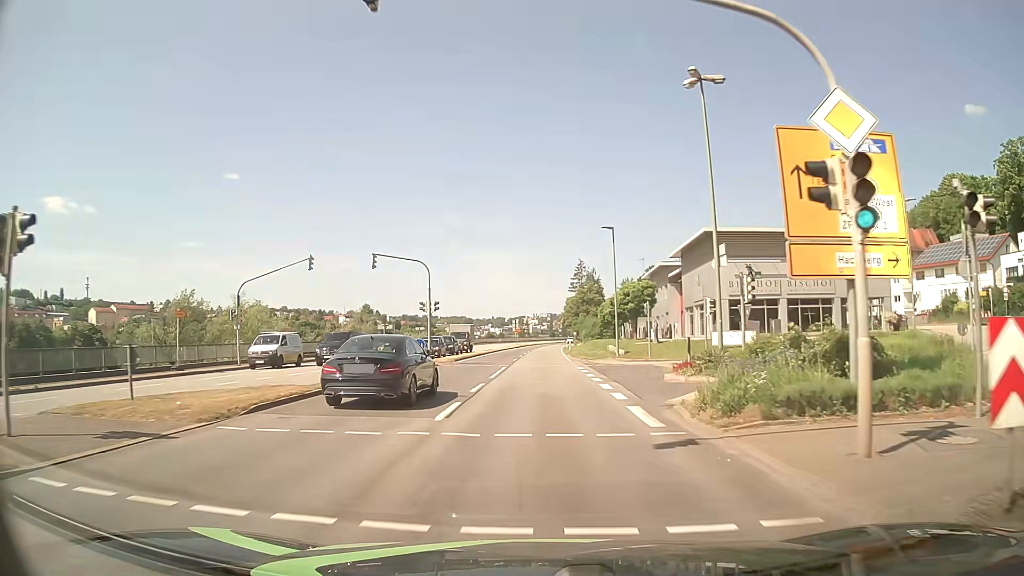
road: primary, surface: asphalt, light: Day
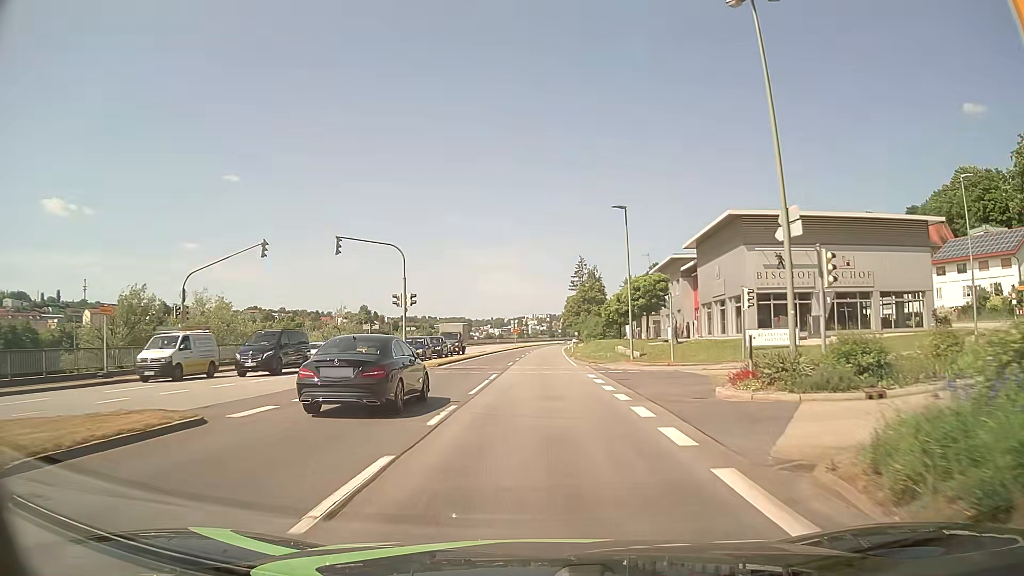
(0.0, +6.6) m; 0°
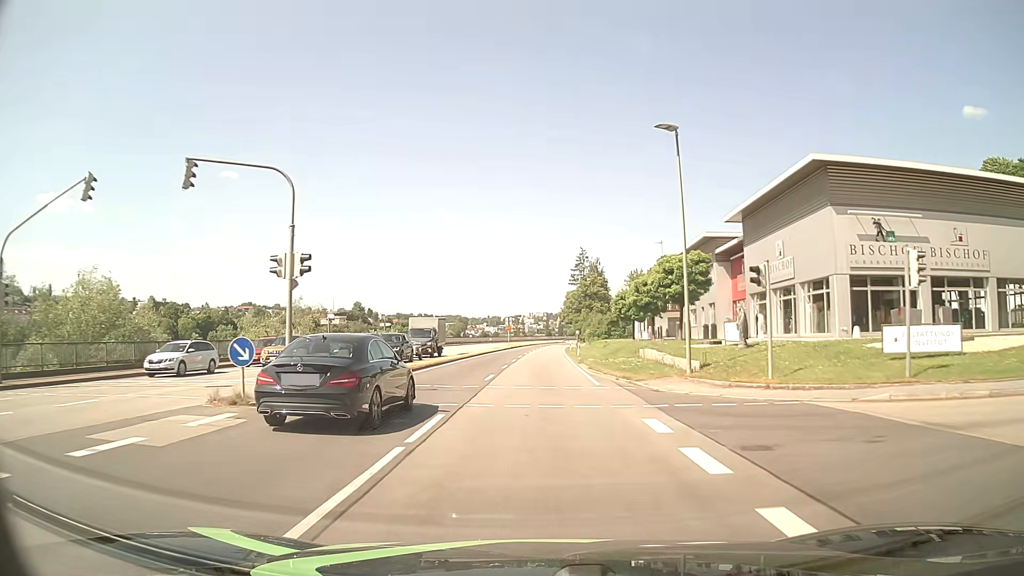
(+0.1, +13.8) m; 0°
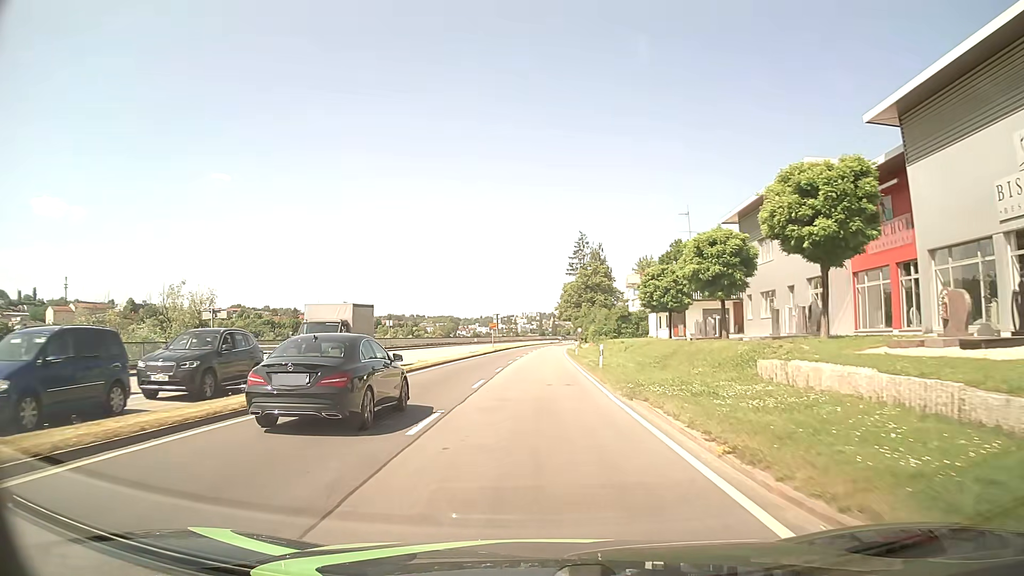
(+0.1, +21.5) m; +1°
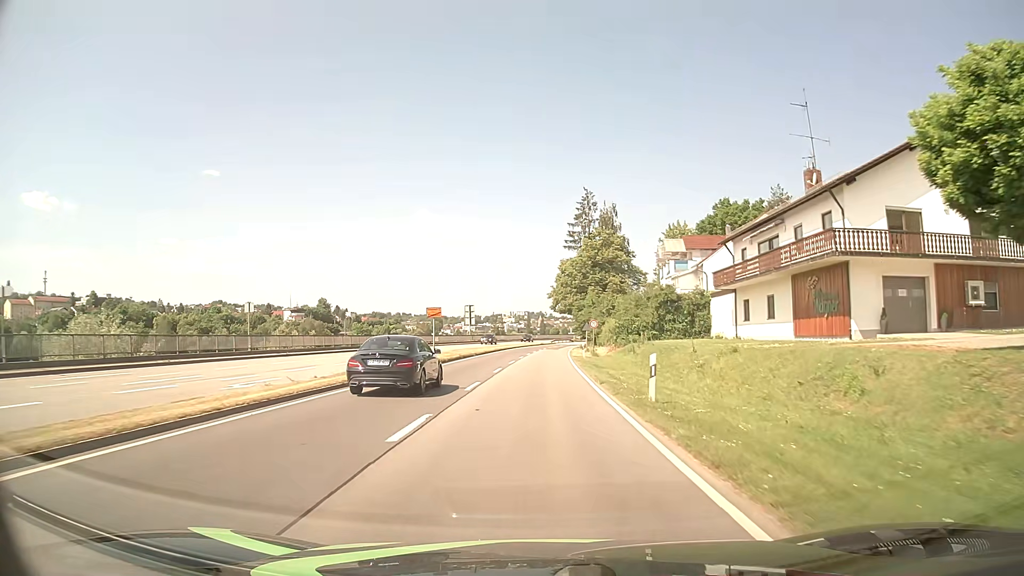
(+0.4, +37.0) m; +1°
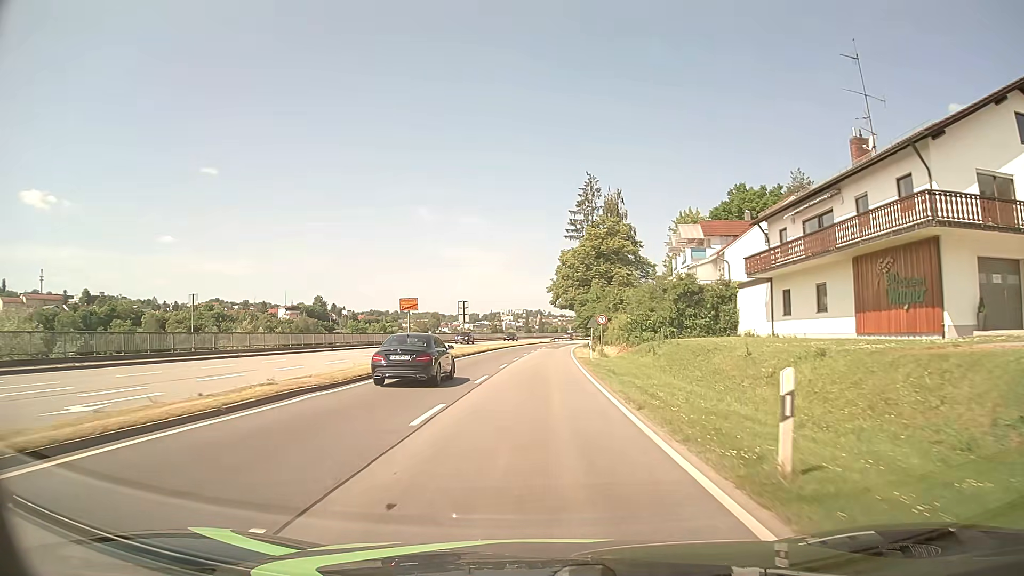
(0.0, +7.5) m; 0°
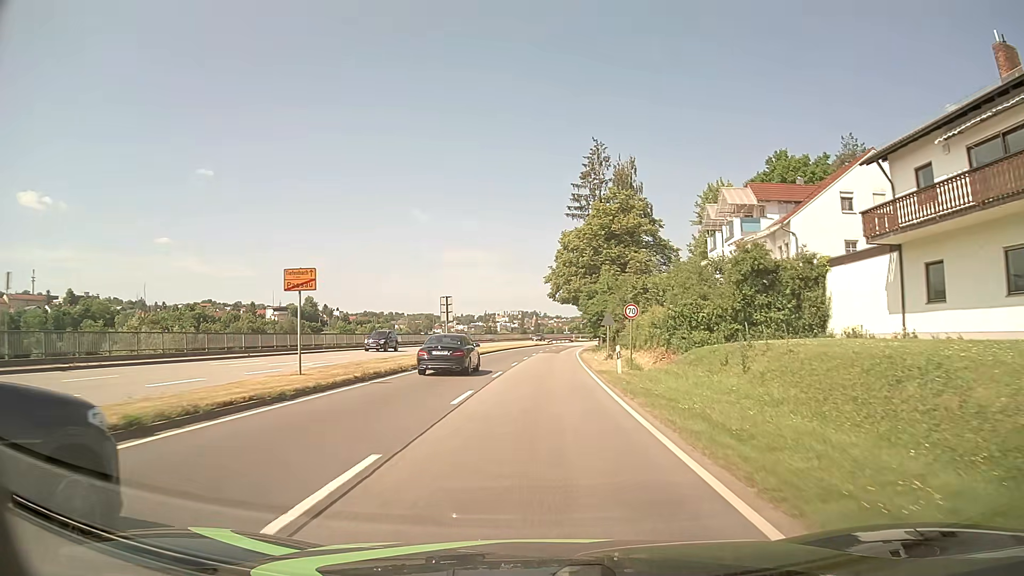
(0.0, +15.1) m; 0°
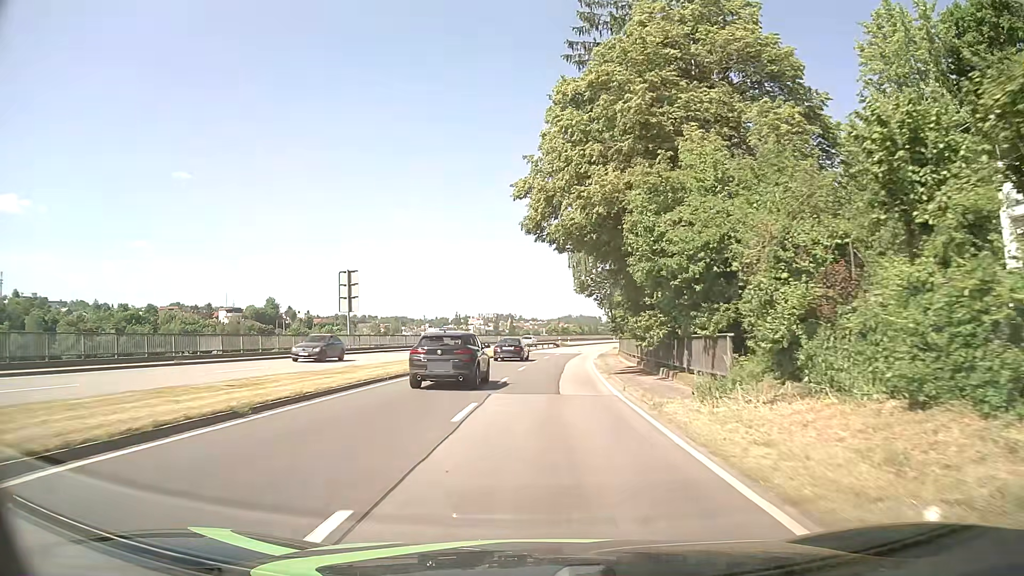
(+0.6, +38.8) m; +2°
(0, +10) (0, +20) (+1, +30) (+1, +40) (+2, +50) (+3, +60) (+5, +70) (+7, +80) (+9, +89) (+11, +99) m
